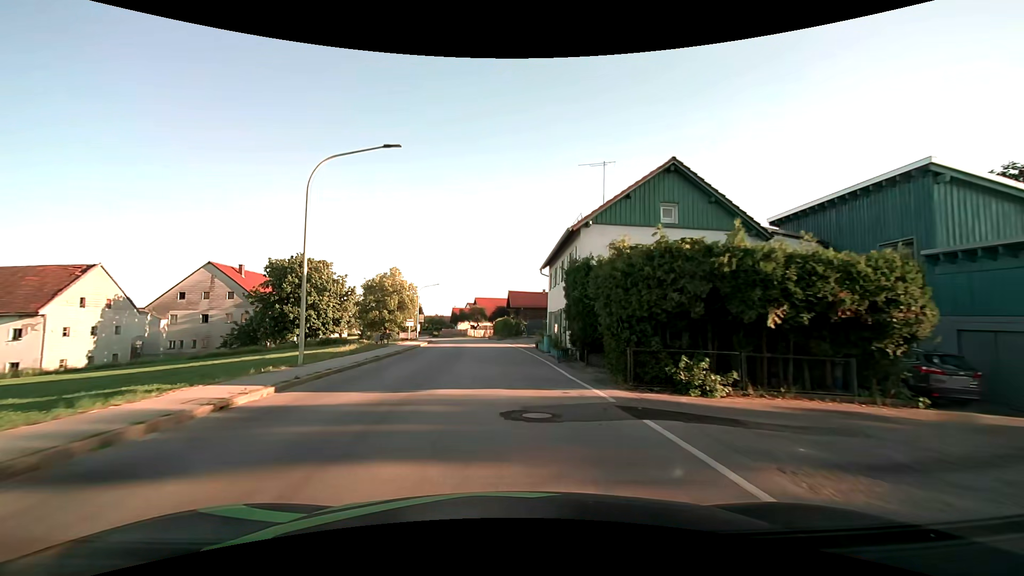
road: secondary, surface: asphalt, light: Day
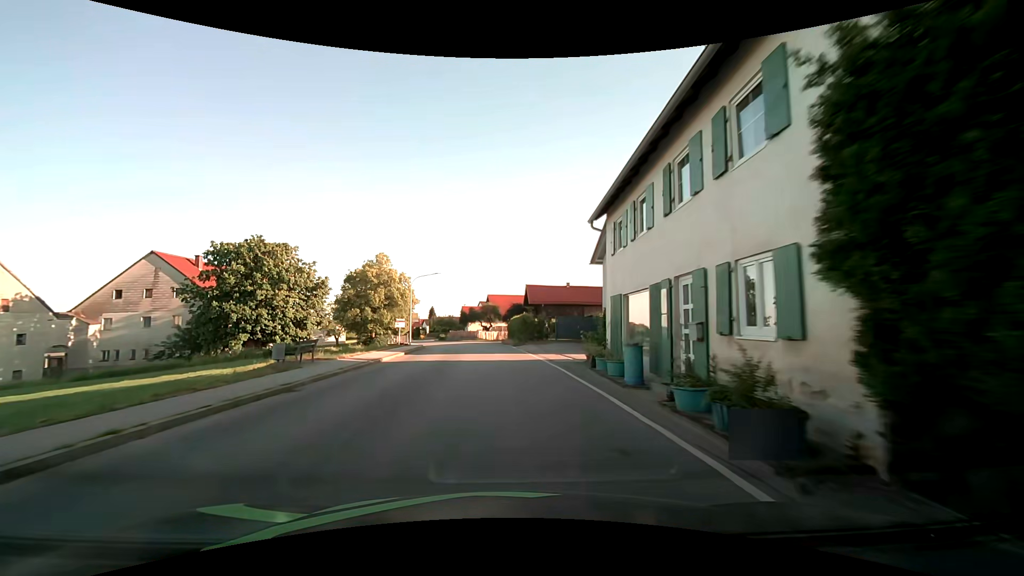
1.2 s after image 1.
(-0.2, +15.1) m; -2°
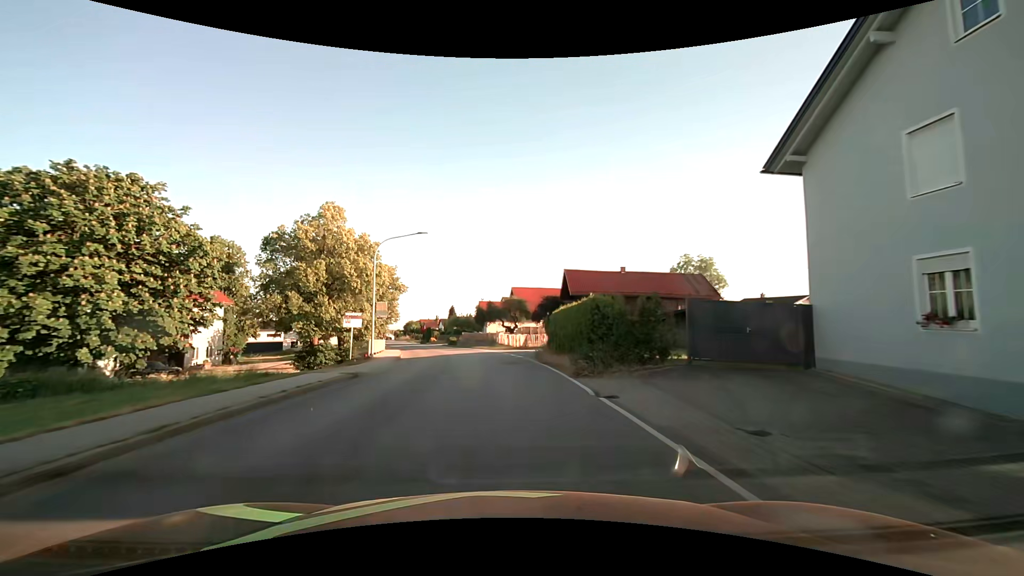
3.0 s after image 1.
(-0.5, +22.6) m; -3°
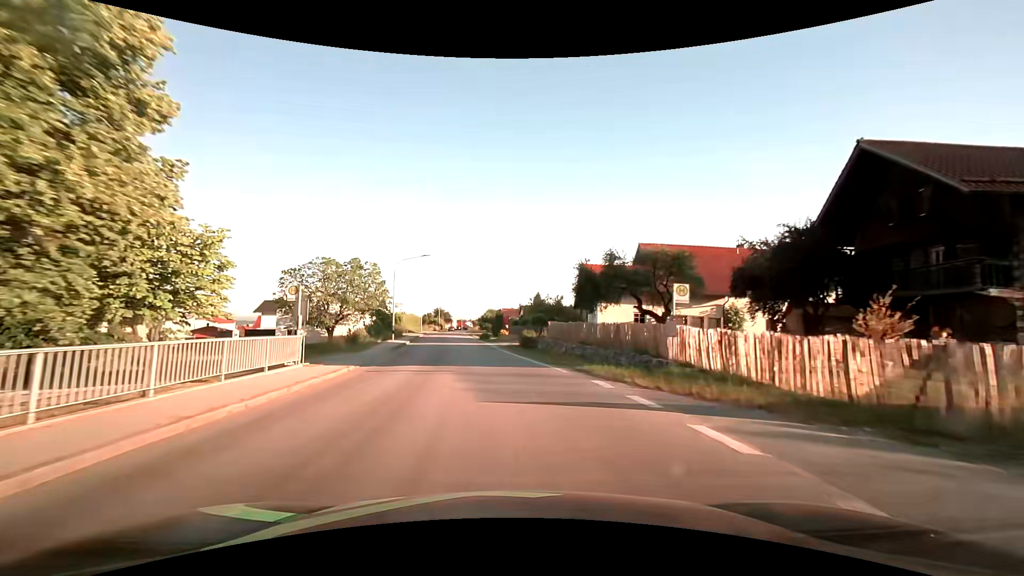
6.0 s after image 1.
(-2.9, +38.0) m; -10°
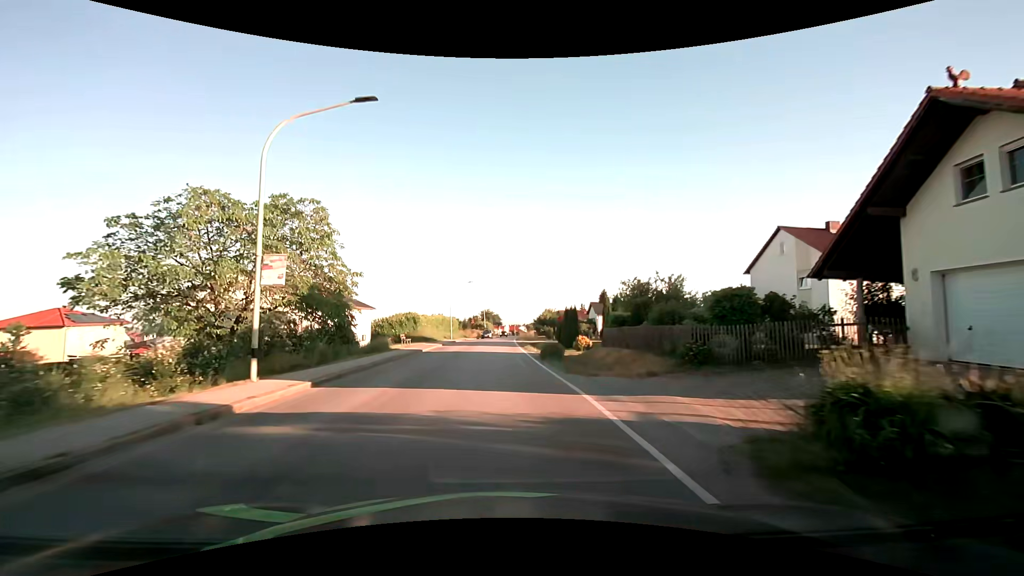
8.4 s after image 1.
(-1.7, +30.8) m; -6°
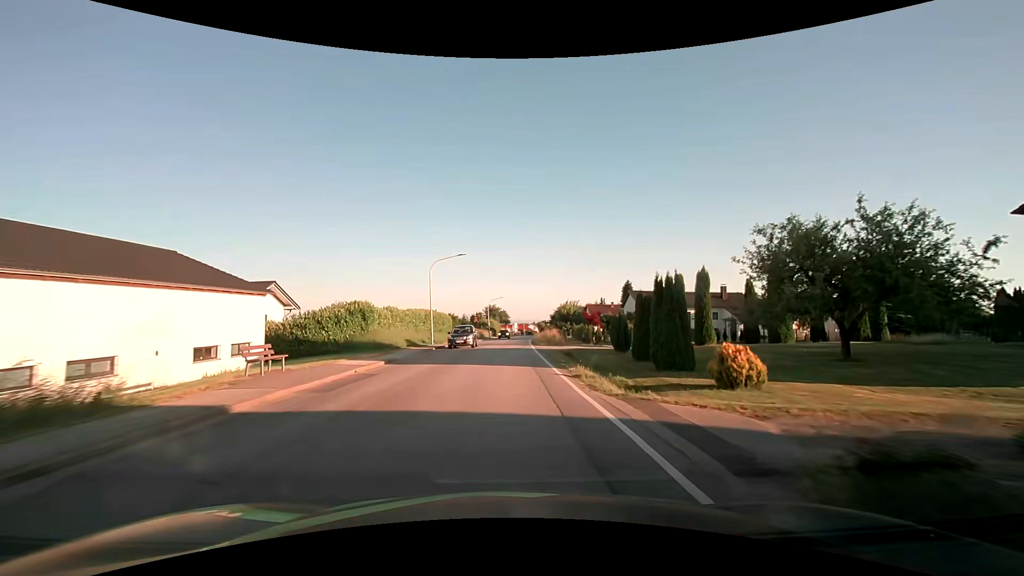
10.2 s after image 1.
(-0.2, +22.9) m; -1°
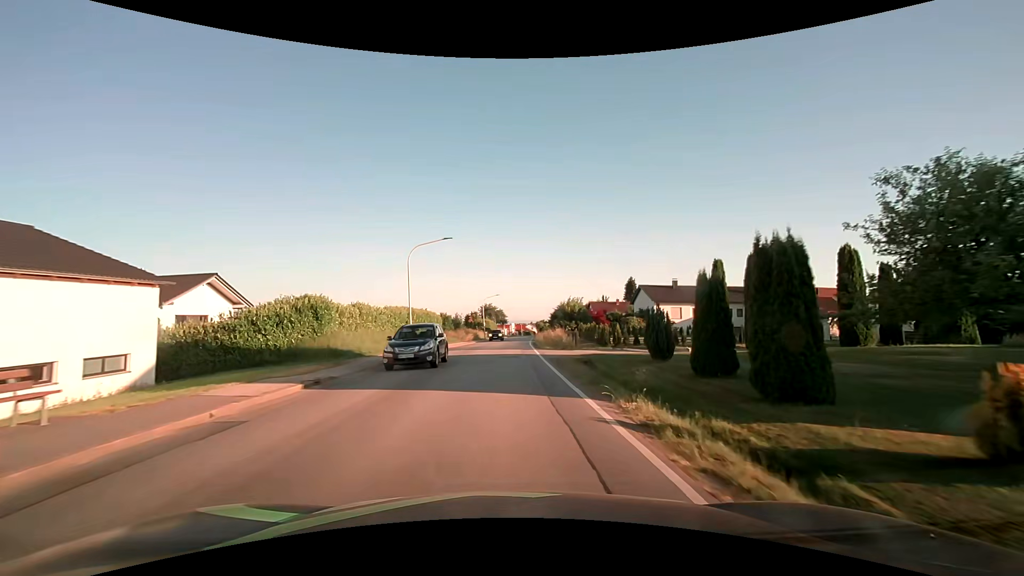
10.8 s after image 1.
(0.0, +7.7) m; +1°
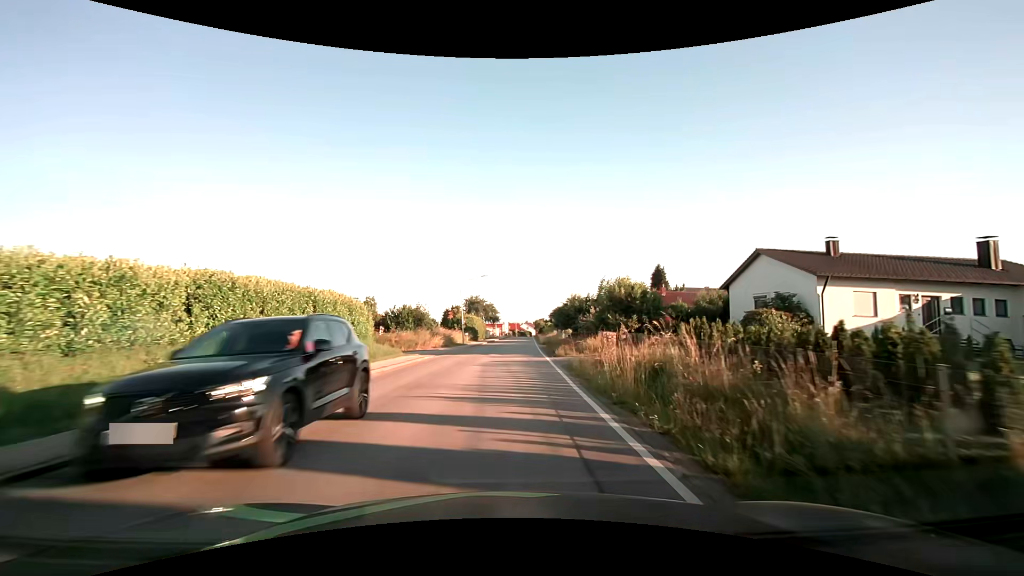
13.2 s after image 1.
(-0.1, +30.5) m; 0°
(0, +10) (0, +20) (+1, +30) (+1, +40) (+1, +50) (+2, +60) (+2, +70) (+3, +80) (+3, +90) (+4, +100) m
